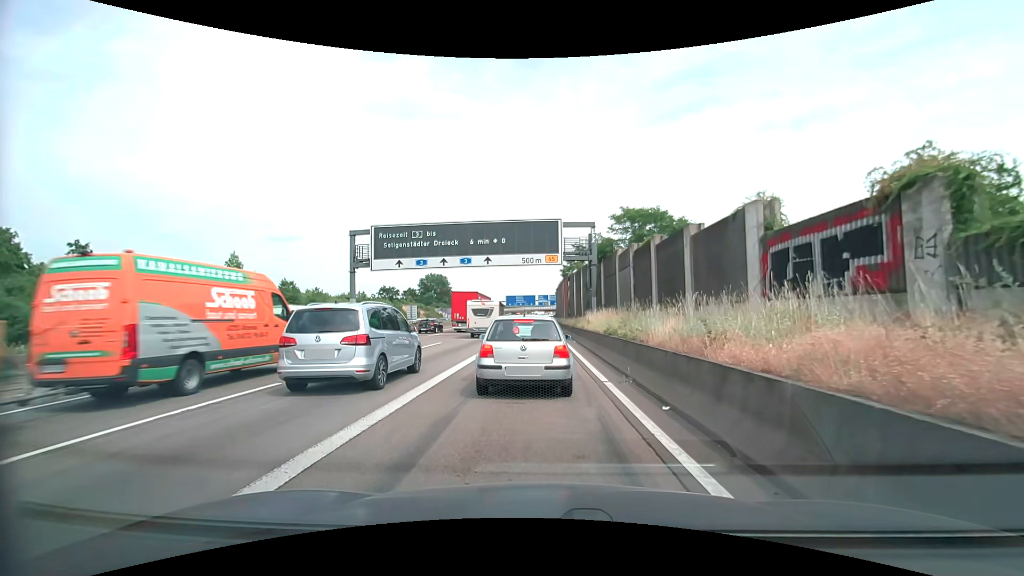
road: motorway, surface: asphalt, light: Day
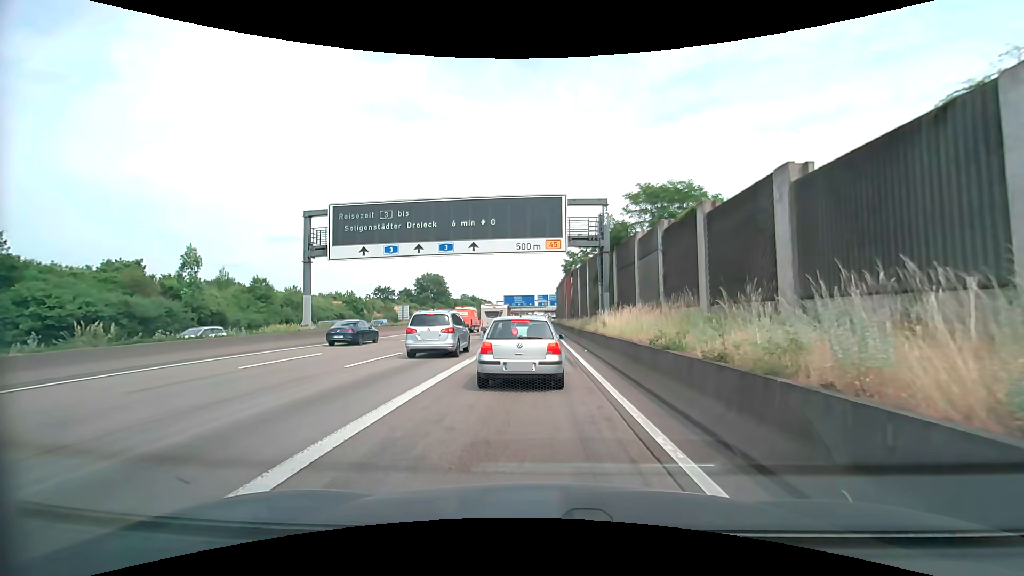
(+0.1, +7.9) m; +1°
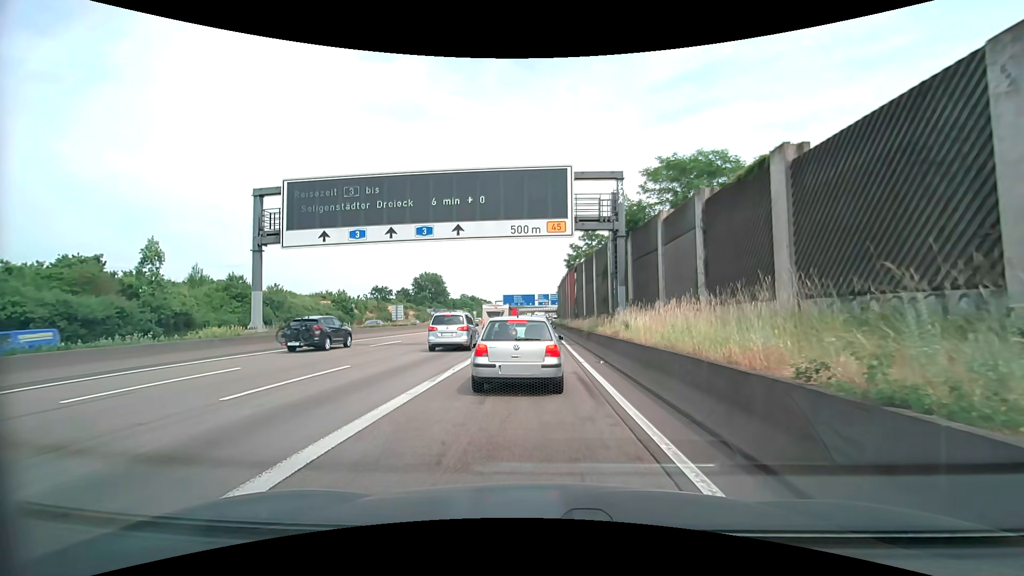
(0.0, +5.9) m; 0°
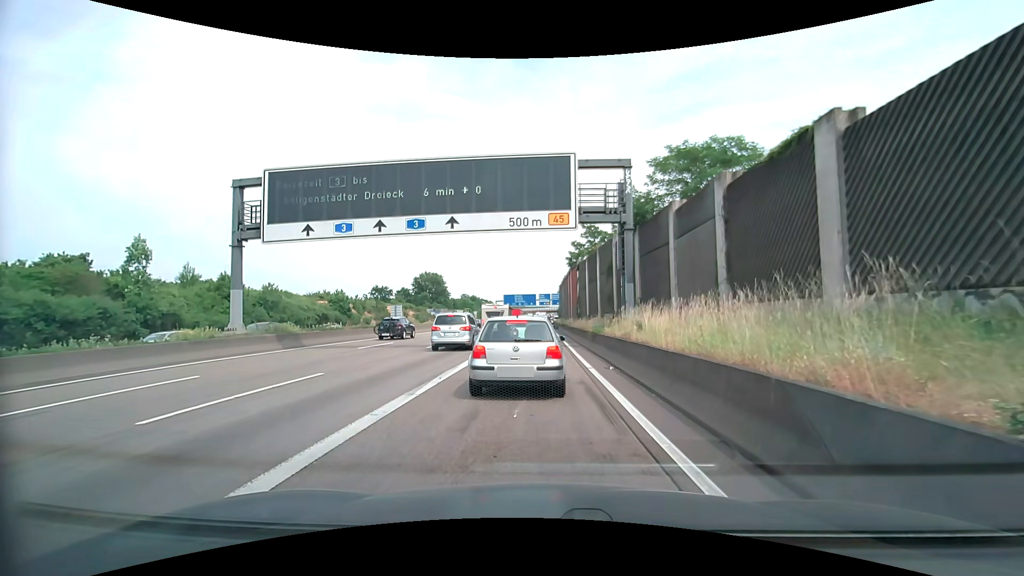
(0.0, +2.0) m; -1°
